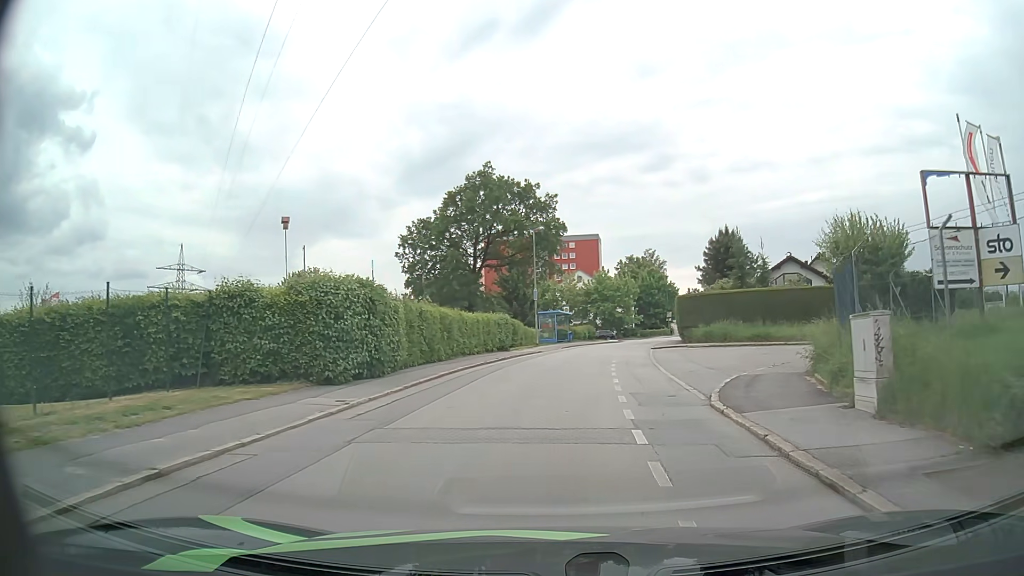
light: Day
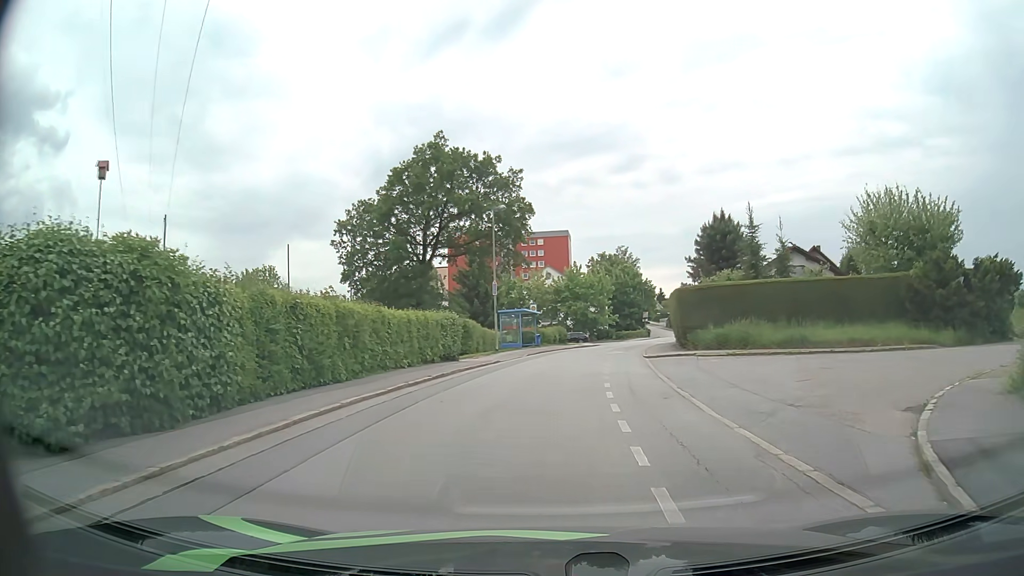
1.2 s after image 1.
(+0.2, +9.0) m; +3°
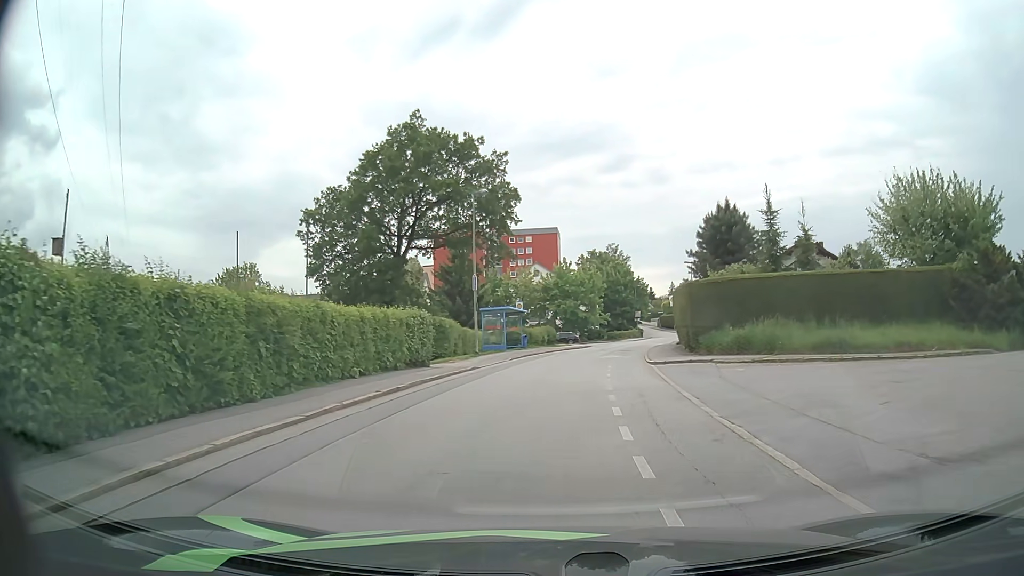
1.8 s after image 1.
(0.0, +4.5) m; 0°
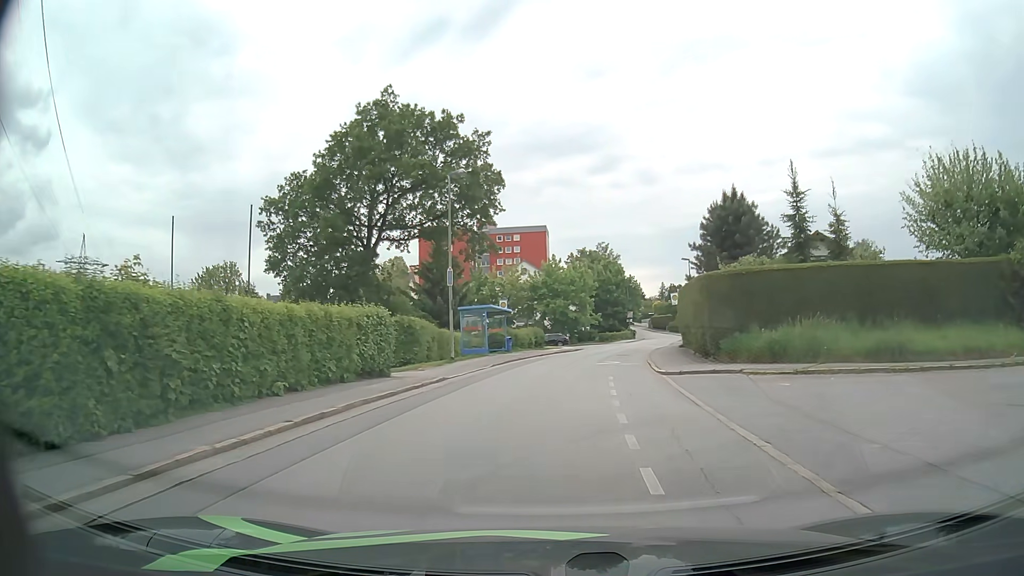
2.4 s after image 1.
(+0.1, +4.6) m; +2°
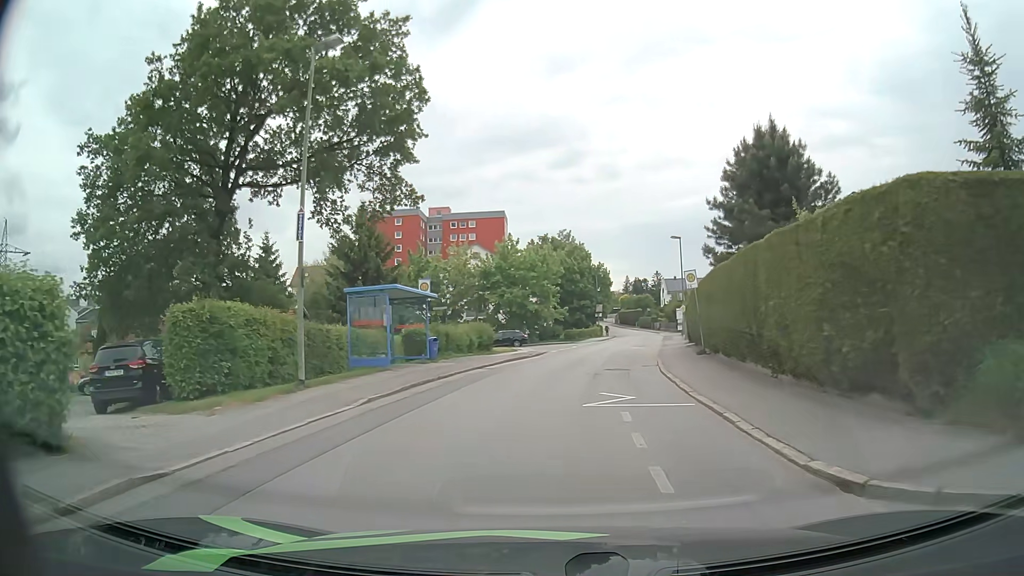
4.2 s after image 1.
(+0.3, +14.0) m; +3°
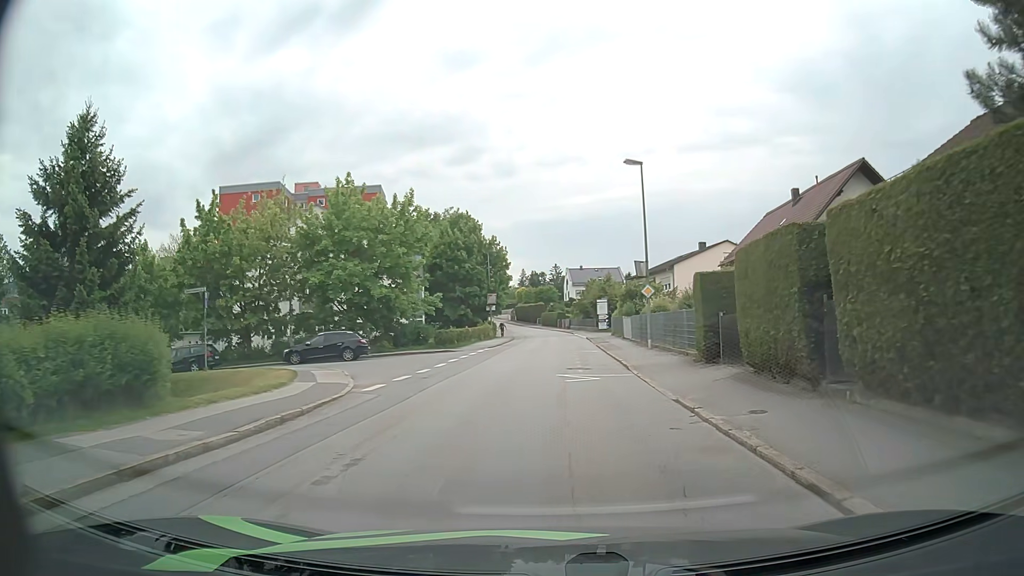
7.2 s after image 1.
(+1.6, +24.5) m; +8°
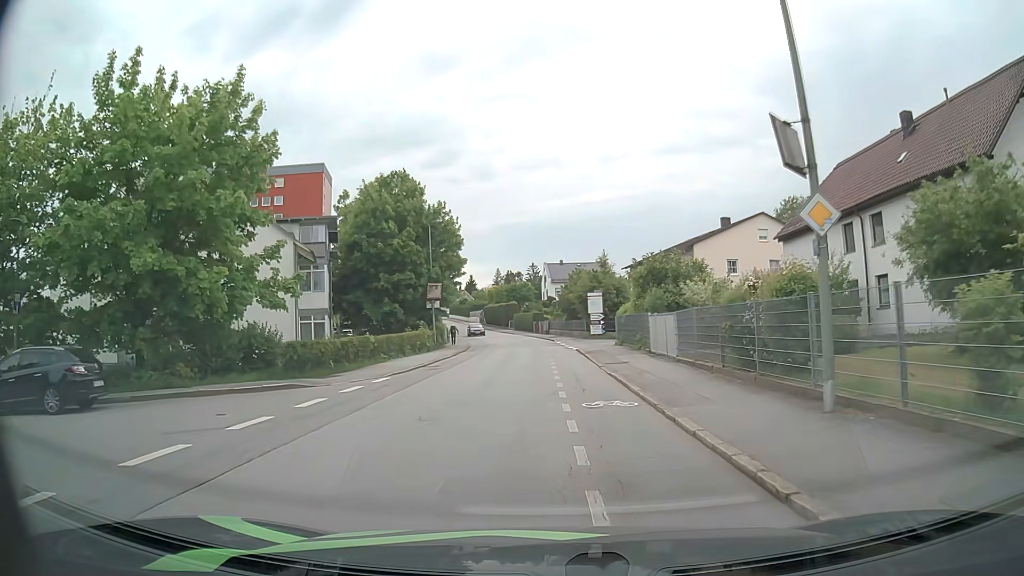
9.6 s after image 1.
(+0.7, +20.3) m; +2°
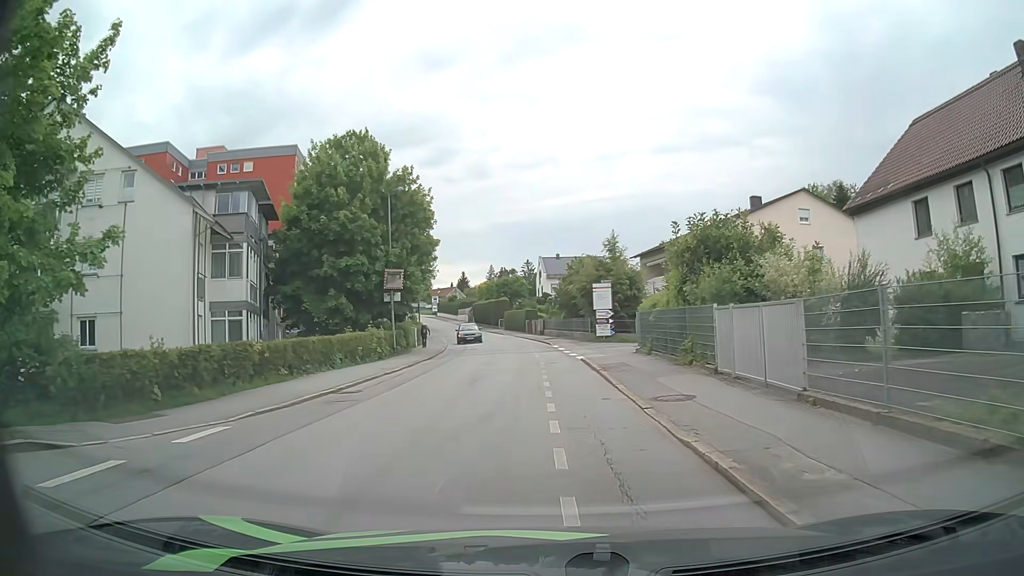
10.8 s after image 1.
(0.0, +10.2) m; +1°
(0, +10) (0, +20) (-1, +30) (-2, +40) (-3, +50) (-4, +60) (-6, +70) (-9, +79) (-11, +89) (-14, +99) m
